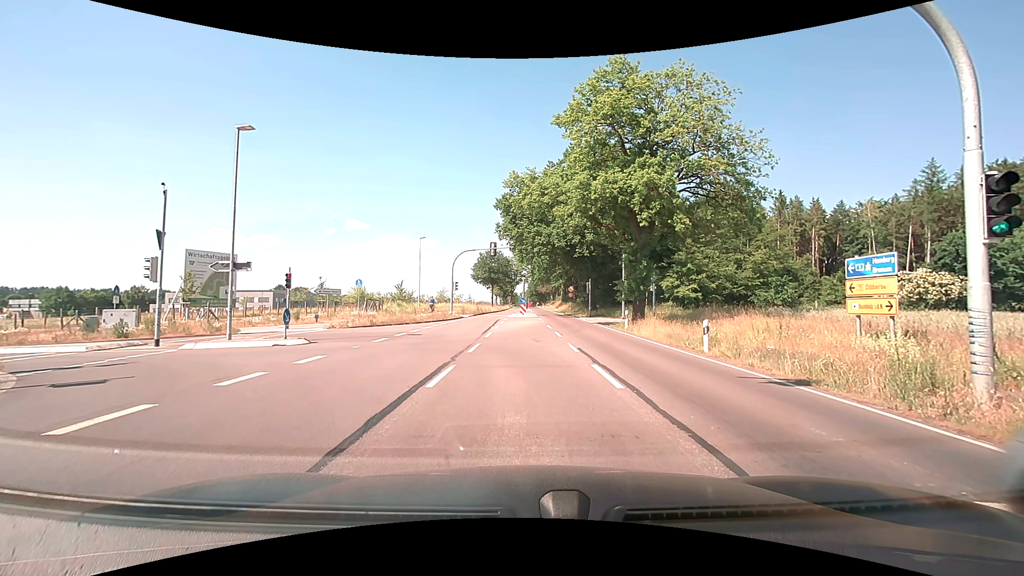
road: secondary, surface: asphalt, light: Day
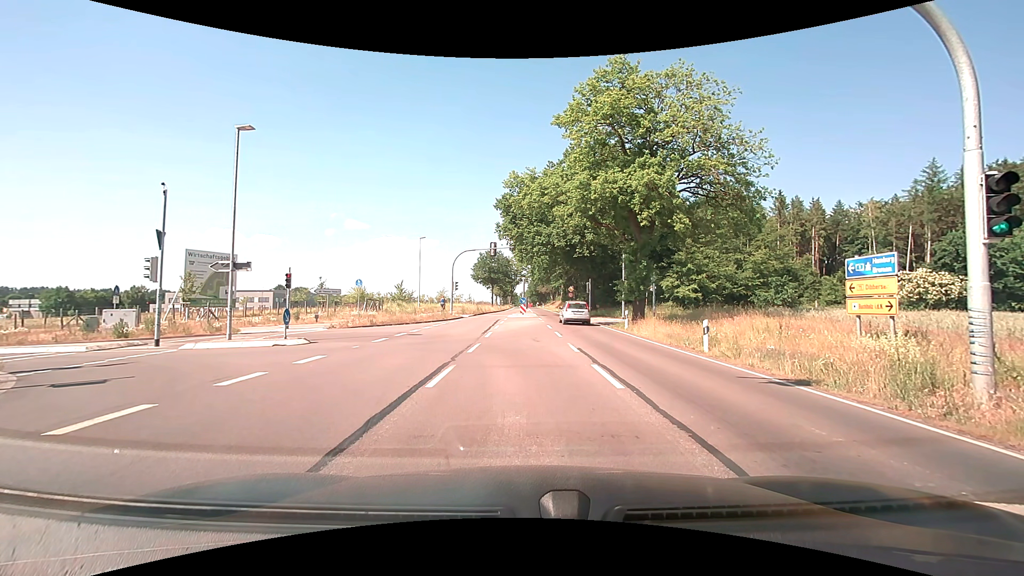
(0.0, 0.0) m; 0°
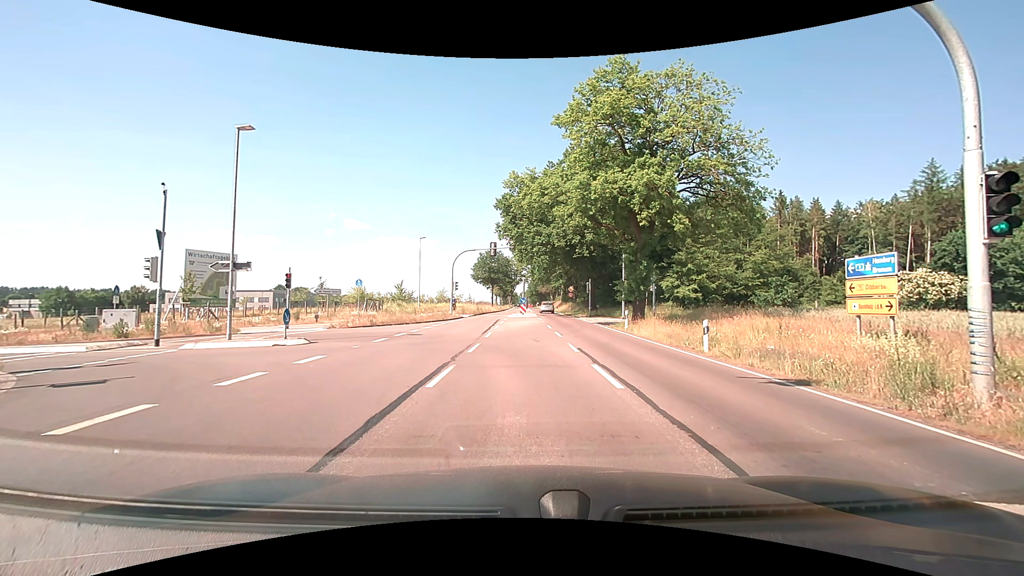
(0.0, 0.0) m; 0°
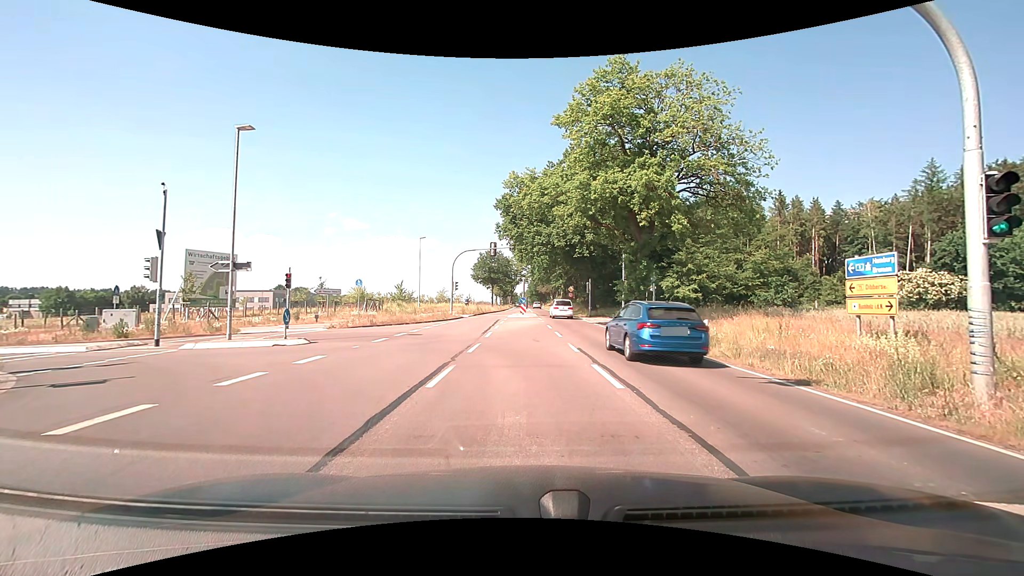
(0.0, 0.0) m; 0°
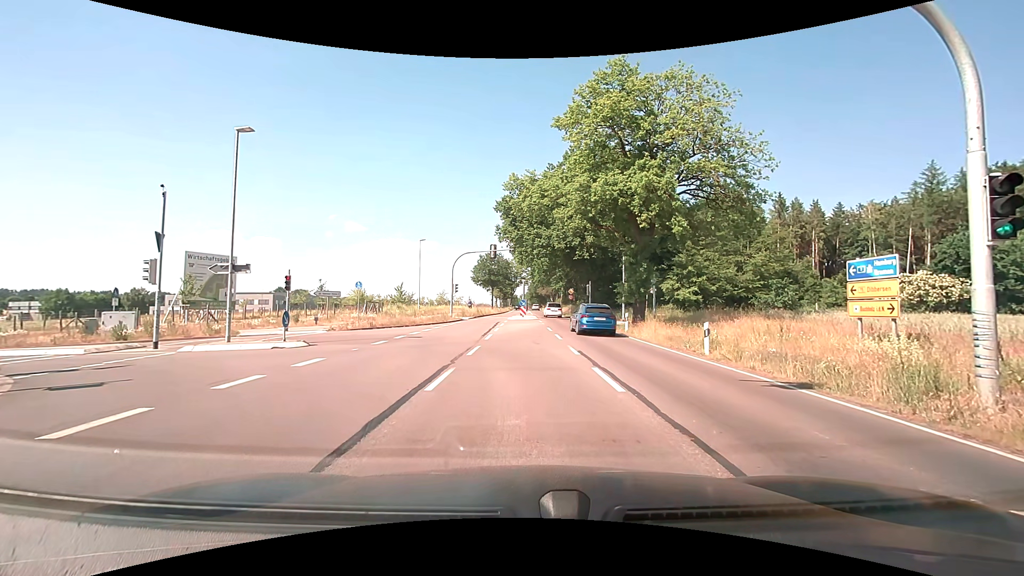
(0.0, +0.1) m; 0°
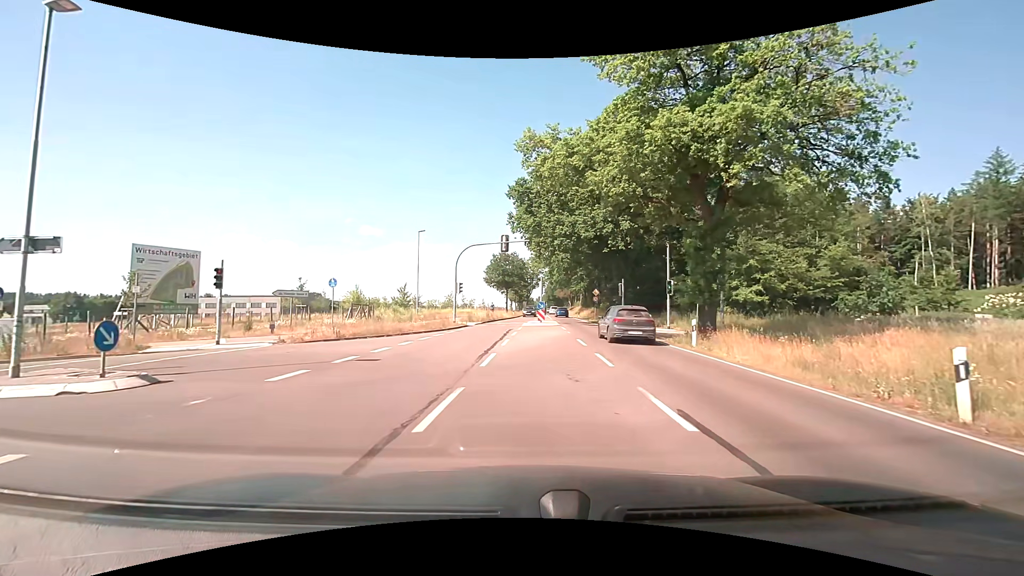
(-0.3, +8.9) m; -3°
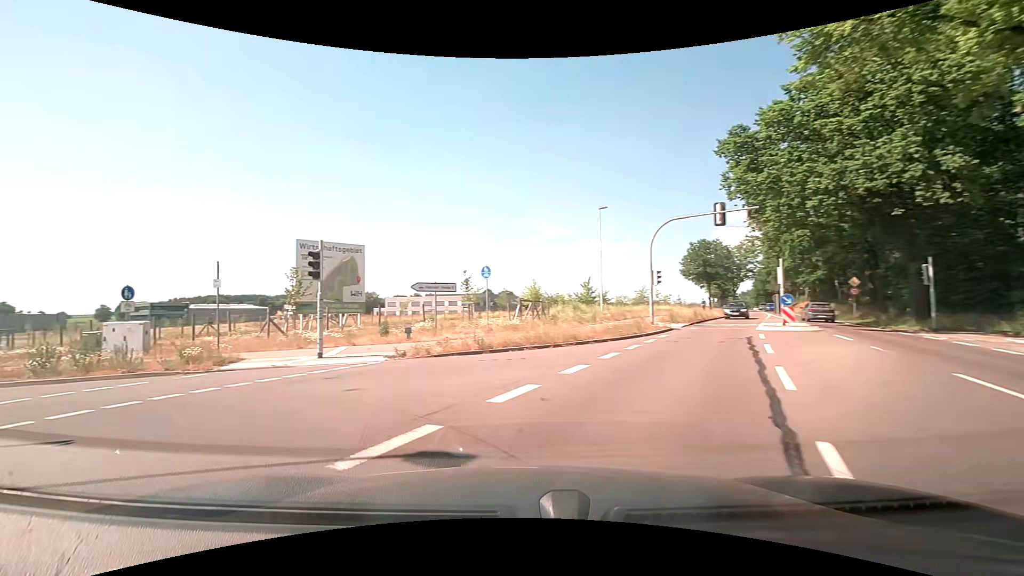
(-0.9, +9.3) m; -19°
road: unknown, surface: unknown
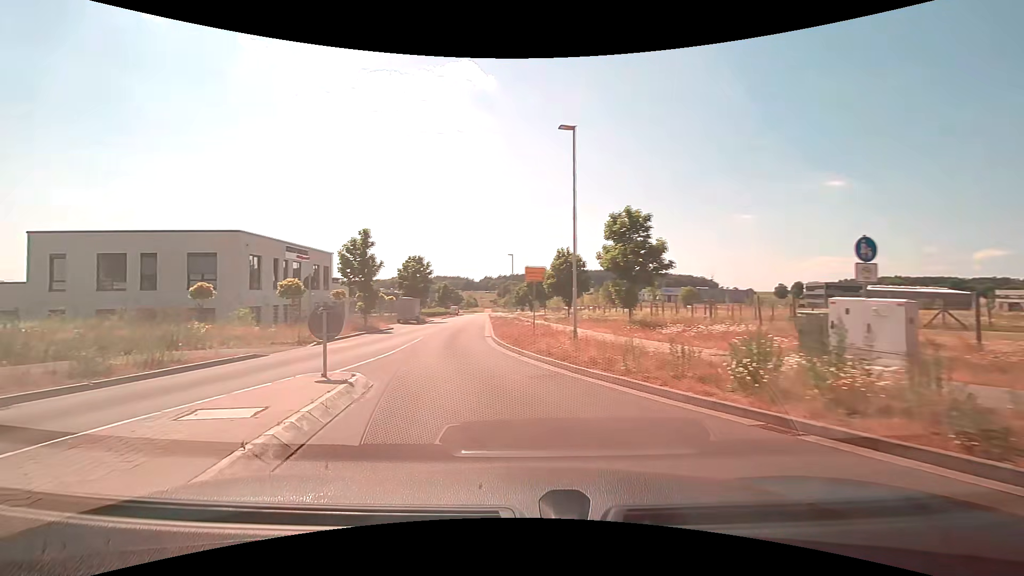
(-6.8, +9.1) m; -68°
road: unclassified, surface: asphalt
(-1, +10) (-3, +20) (-4, +30) (-5, +40) (-6, +50) (-7, +60) (-8, +70) (-9, +79) (-10, +89) (-10, +99) m
